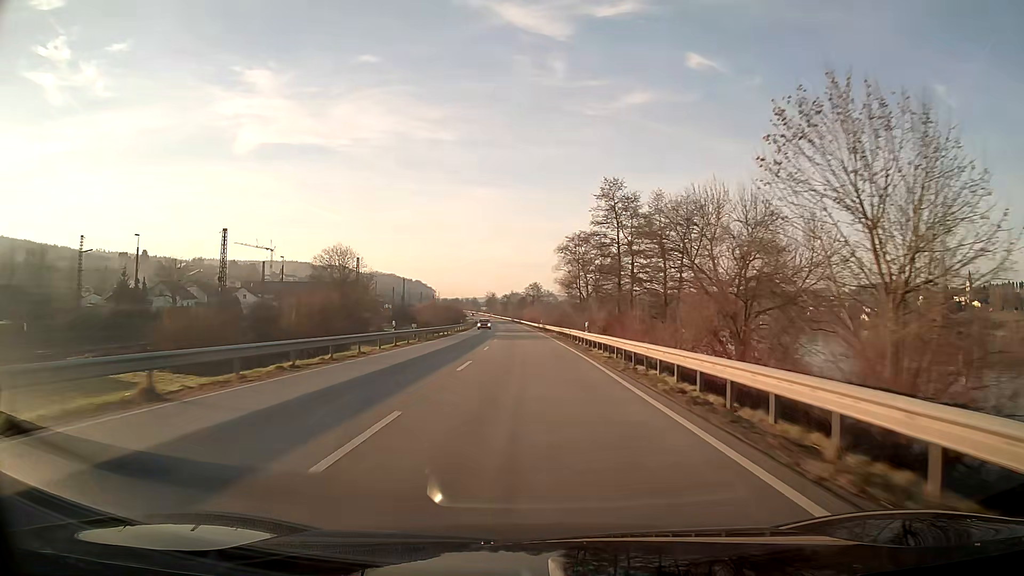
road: primary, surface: asphalt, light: Day
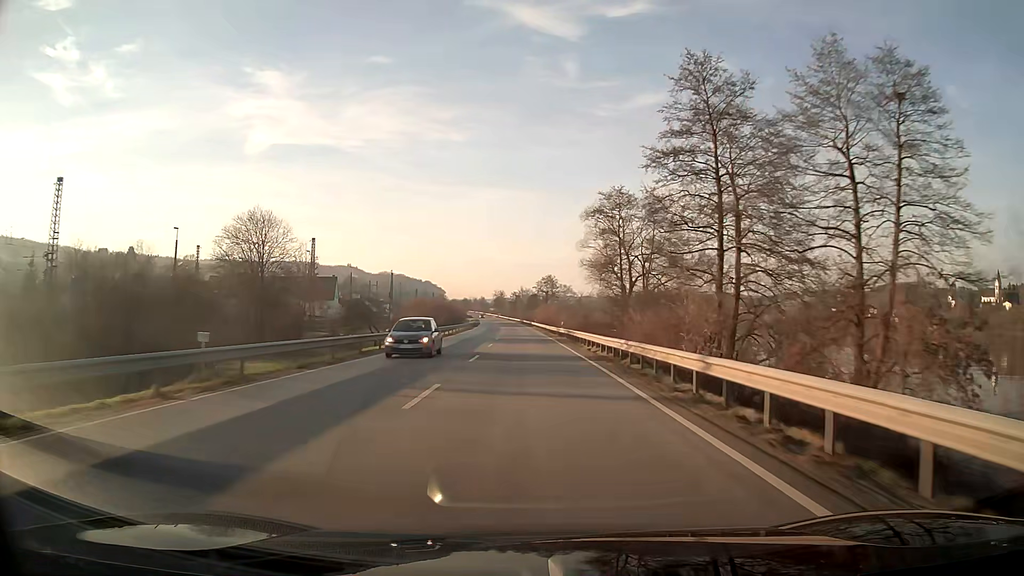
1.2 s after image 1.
(-0.3, +32.0) m; -1°
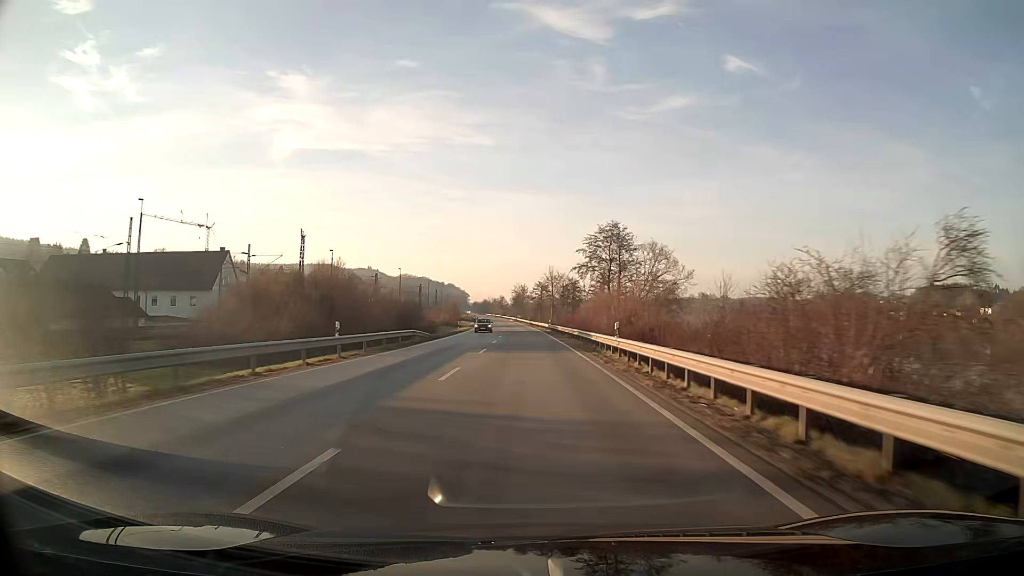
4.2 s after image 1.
(-1.7, +79.8) m; -2°
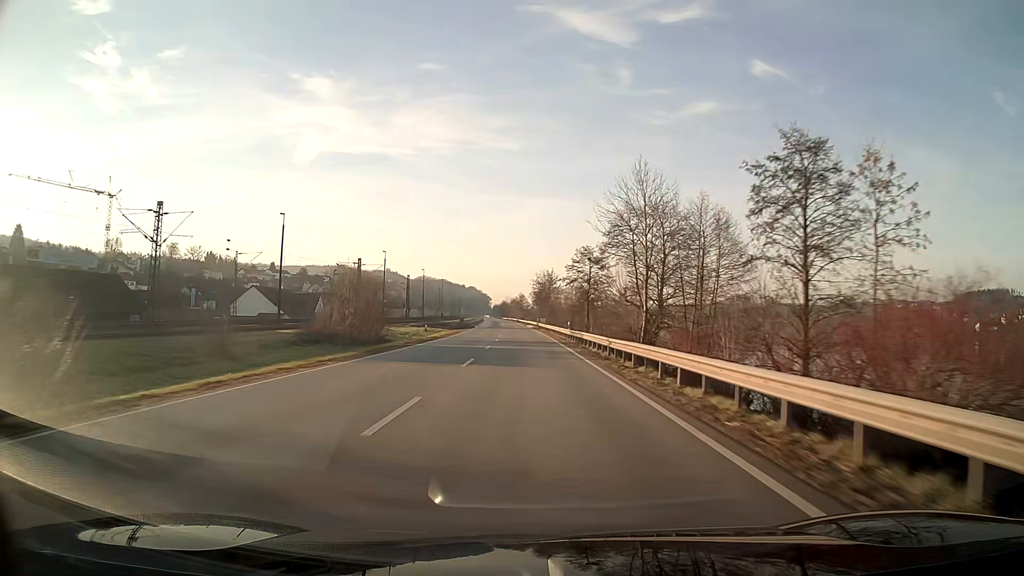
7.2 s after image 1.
(-1.5, +79.7) m; -2°
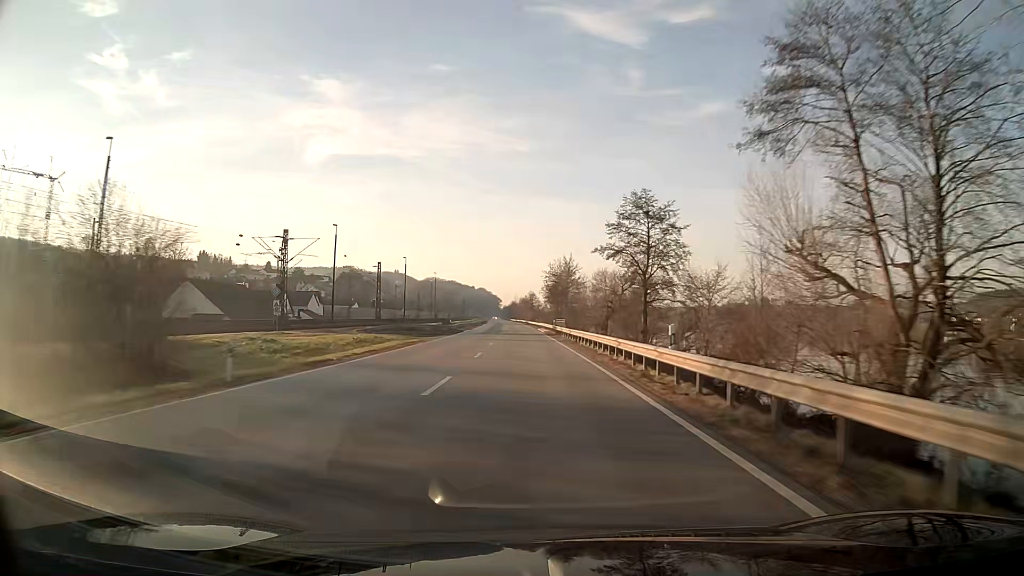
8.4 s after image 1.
(-0.3, +31.9) m; -1°
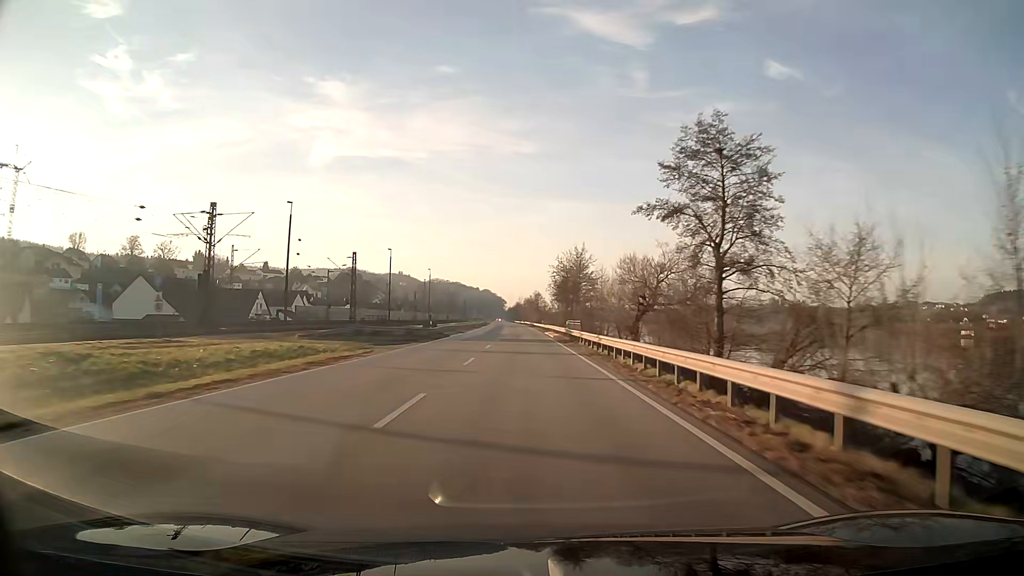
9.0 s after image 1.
(-0.1, +15.9) m; 0°
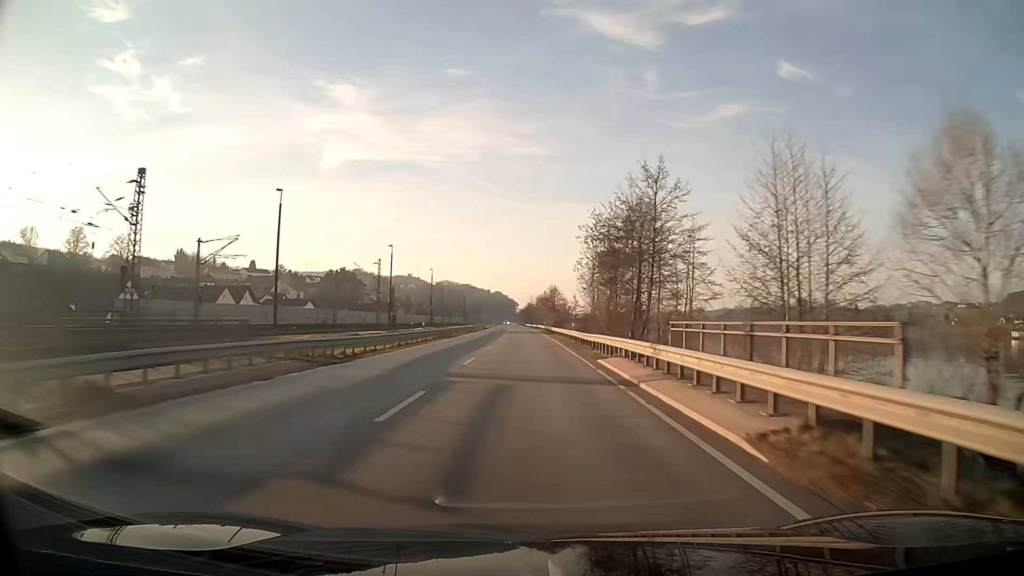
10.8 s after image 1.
(-0.5, +47.8) m; -1°
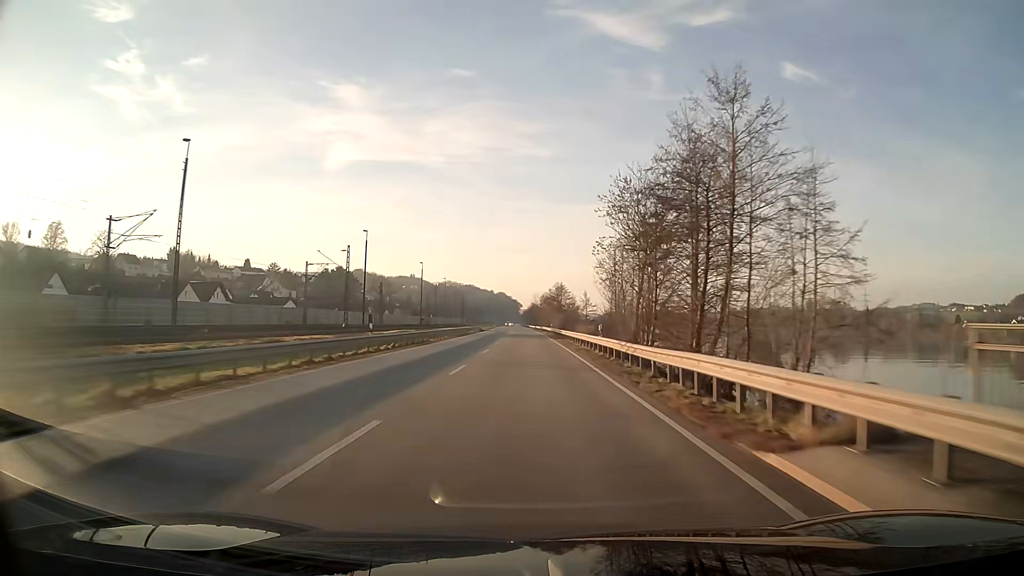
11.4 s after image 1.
(0.0, +15.9) m; 0°
